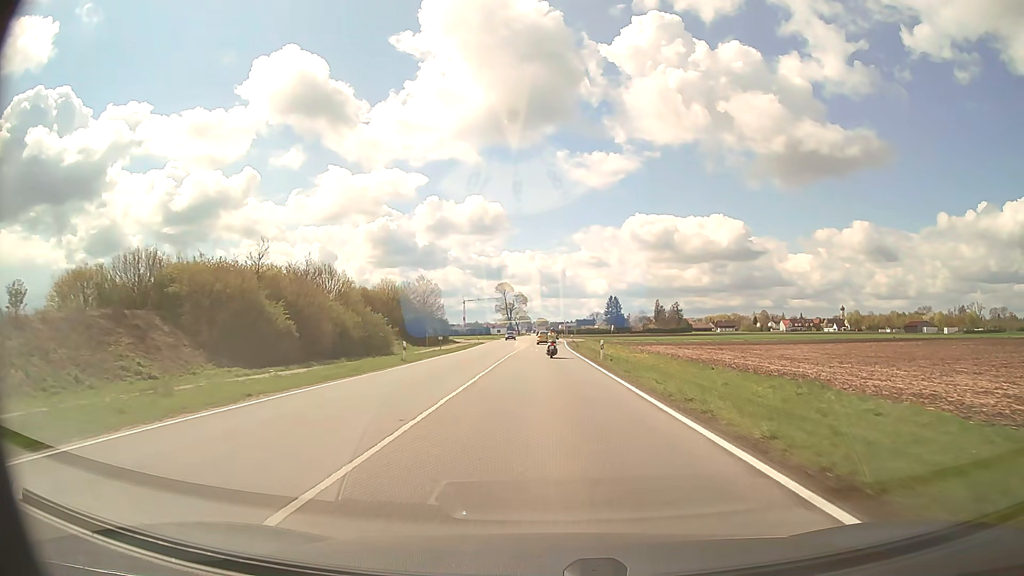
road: secondary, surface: asphalt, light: Day
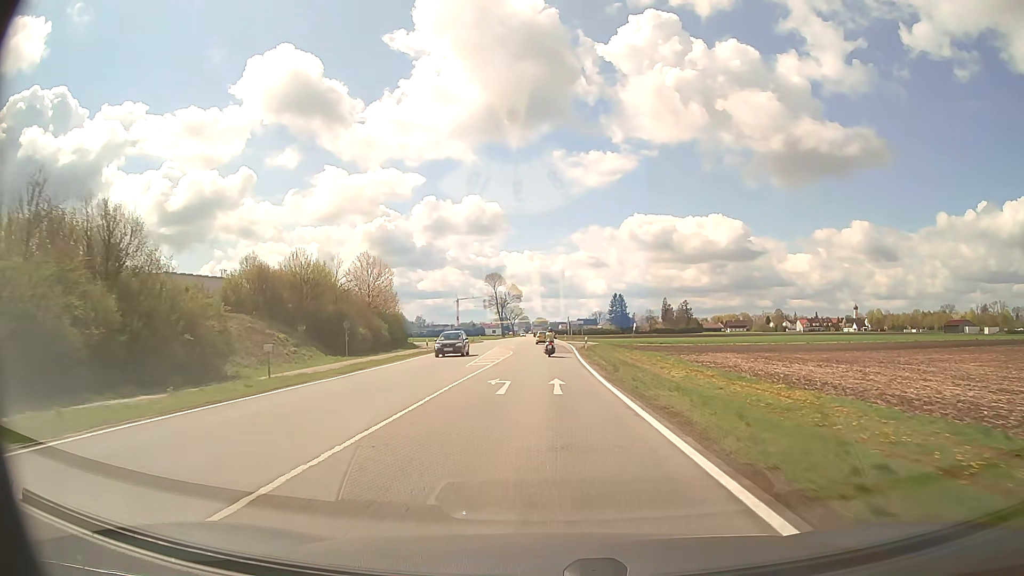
(+0.1, +34.4) m; 0°
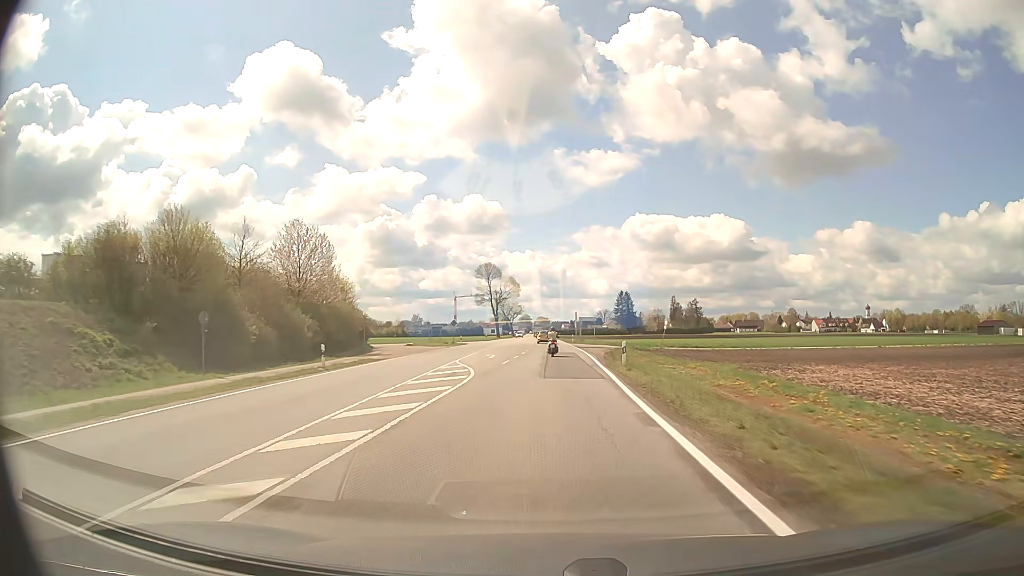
(-0.1, +23.4) m; 0°
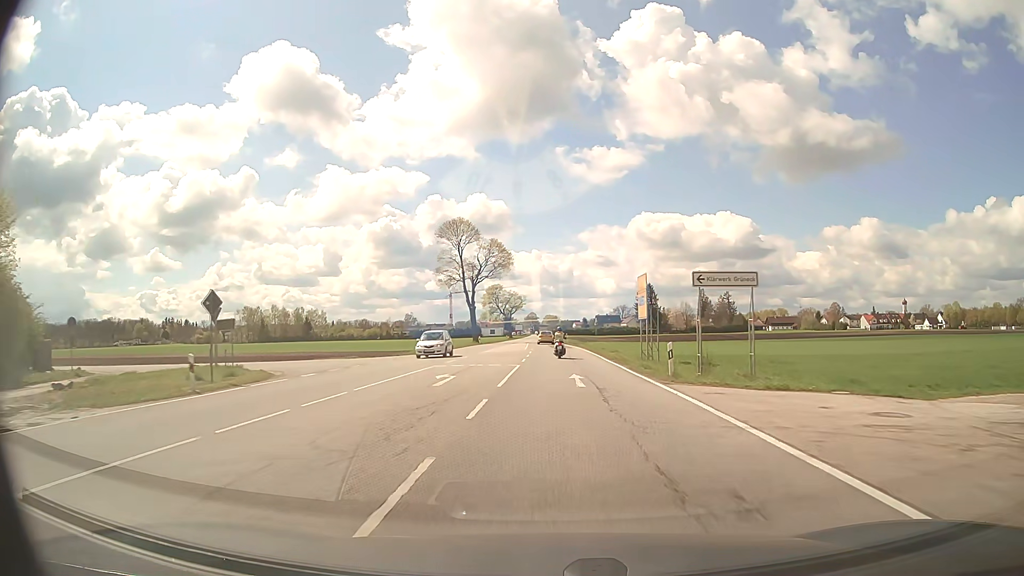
(-0.4, +59.7) m; -1°
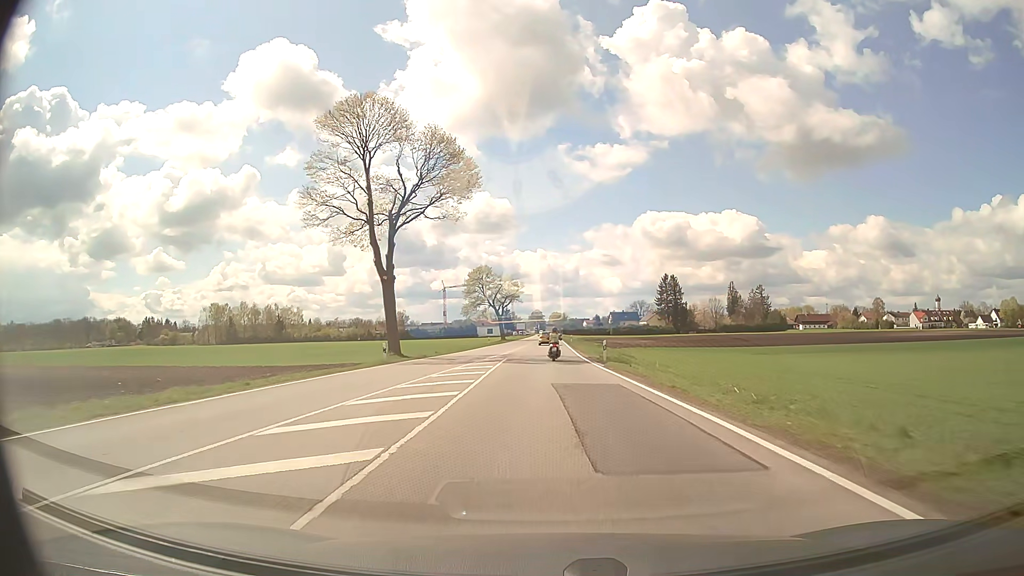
(-0.1, +48.5) m; -1°
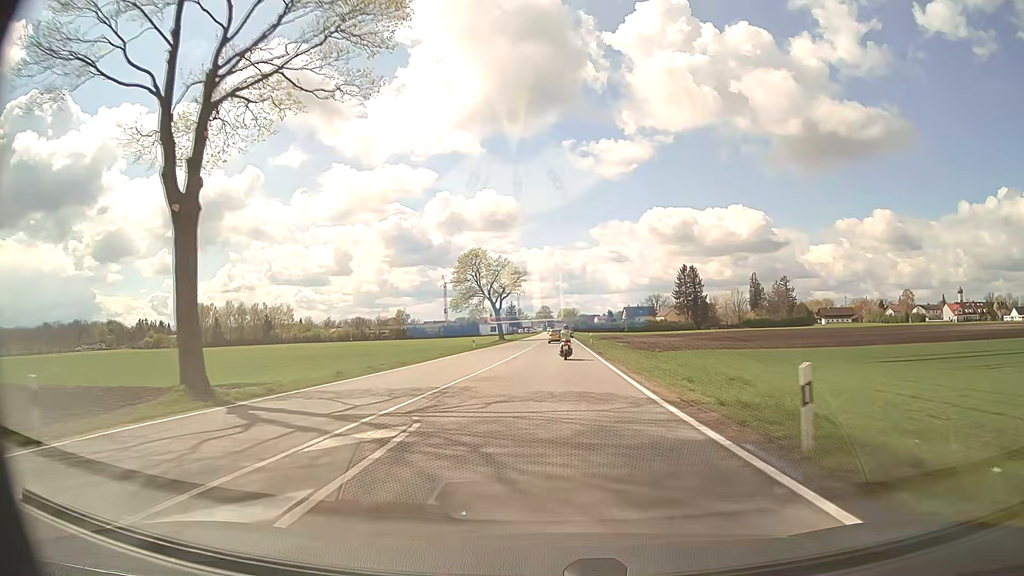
(-0.2, +24.2) m; -1°
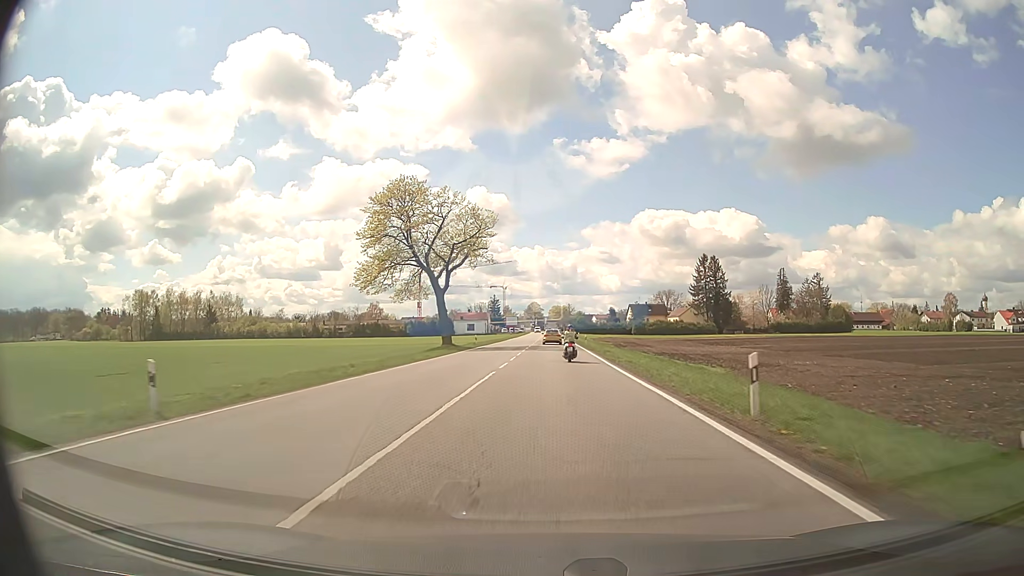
(+0.2, +47.1) m; +1°
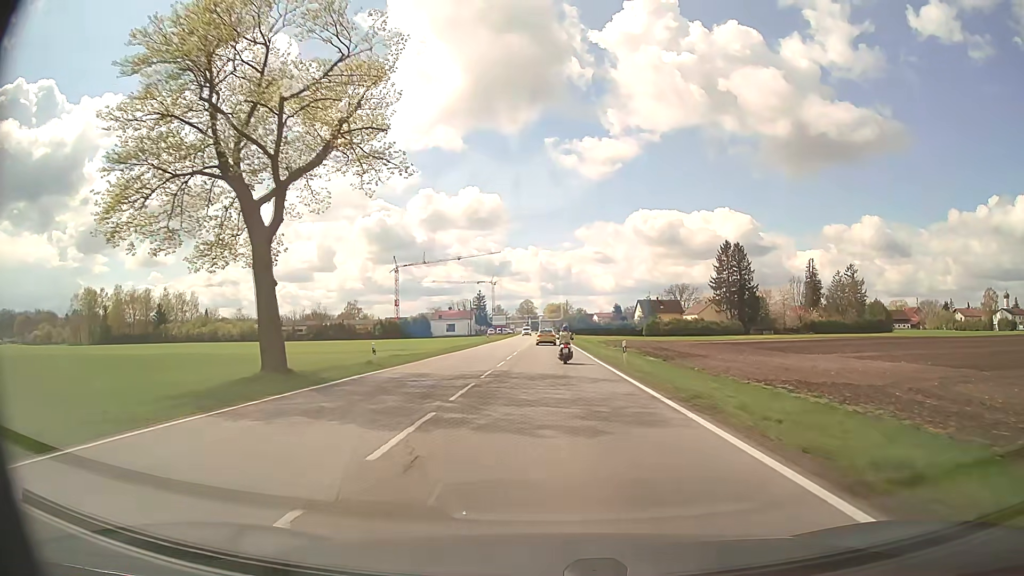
(+0.2, +34.4) m; 0°
(0, +10) (0, +20) (0, +30) (0, +40) (0, +50) (0, +60) (0, +70) (0, +80) (-1, +90) (-1, +100) m
